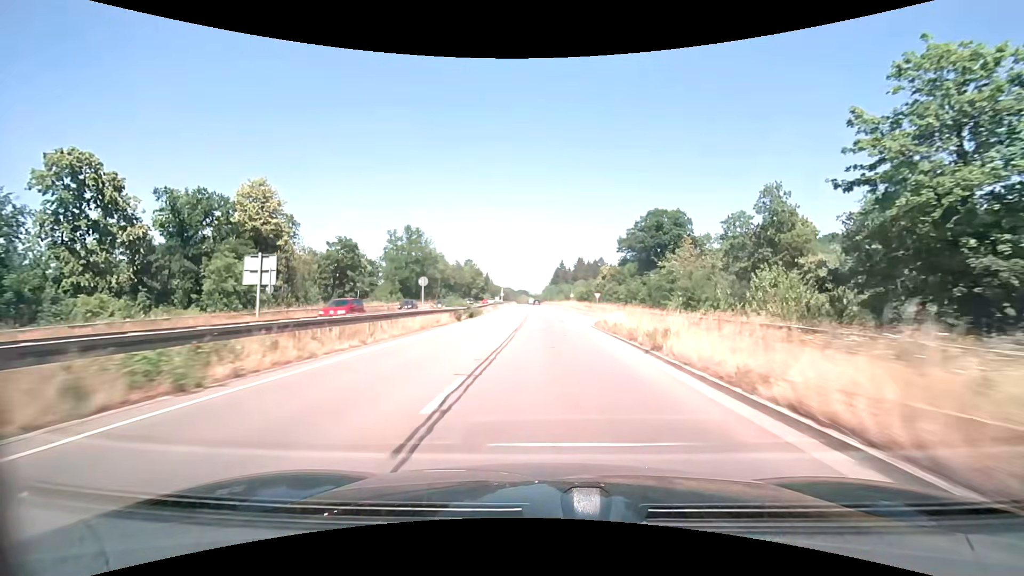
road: trunk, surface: asphalt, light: Day
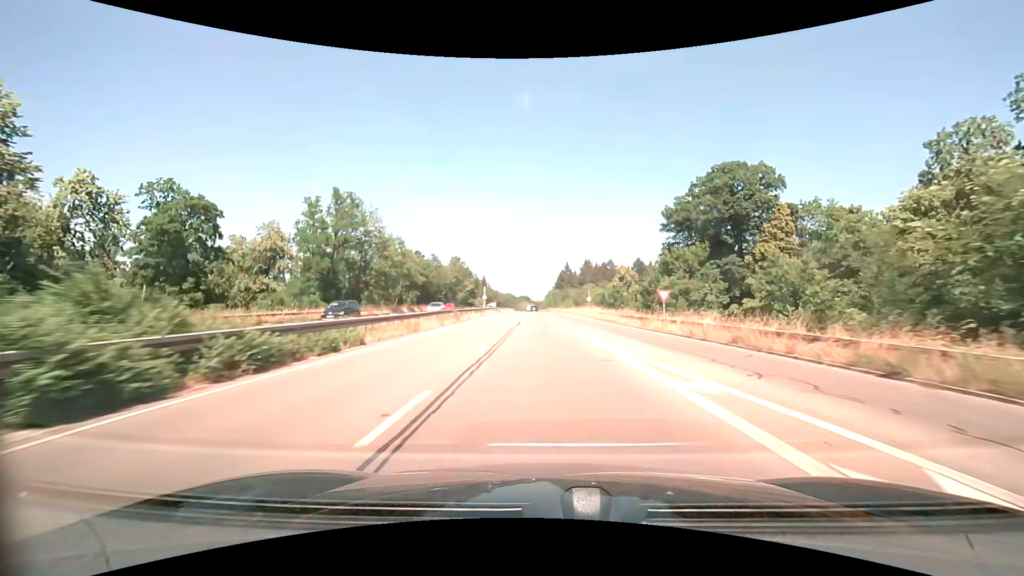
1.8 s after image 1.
(0.0, +37.0) m; 0°
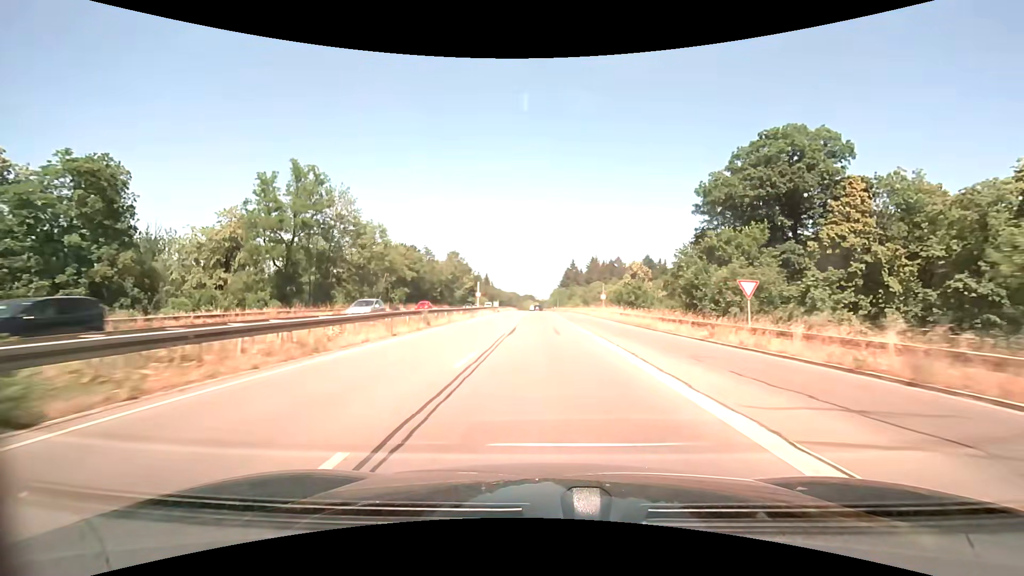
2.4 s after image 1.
(0.0, +12.3) m; -1°
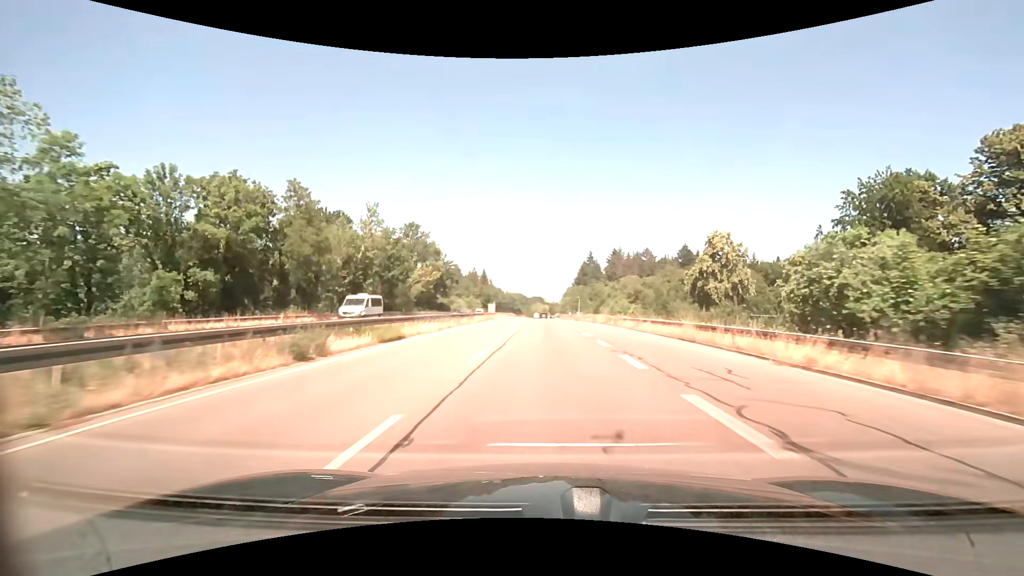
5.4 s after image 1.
(-0.7, +61.3) m; -1°
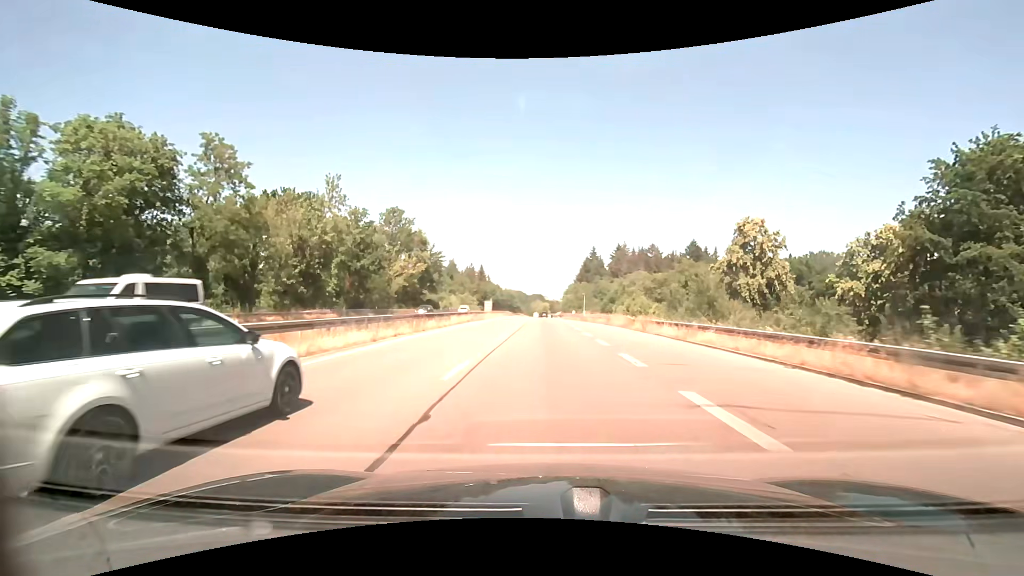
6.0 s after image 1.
(0.0, +12.3) m; 0°
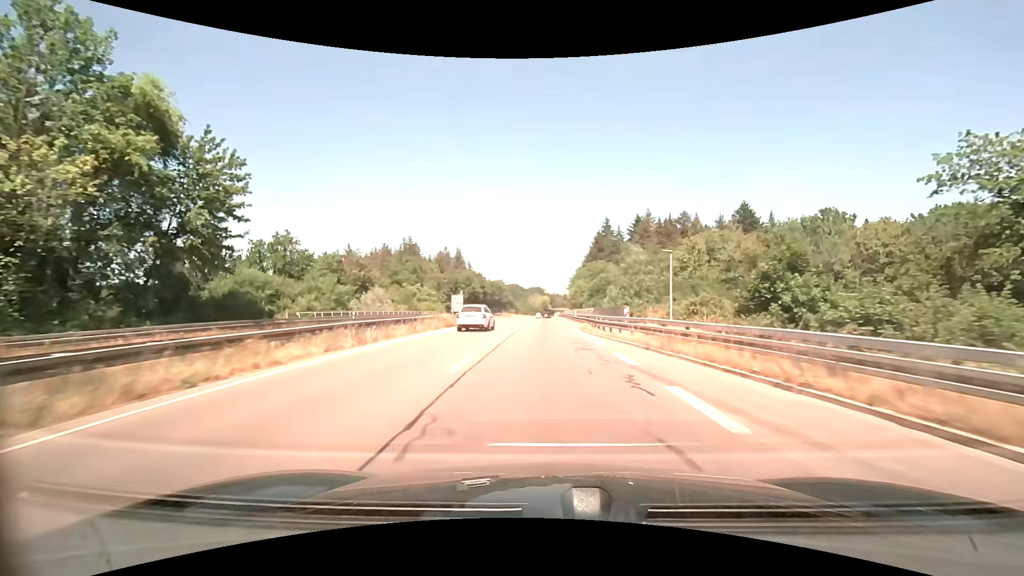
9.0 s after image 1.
(0.0, +61.7) m; 0°
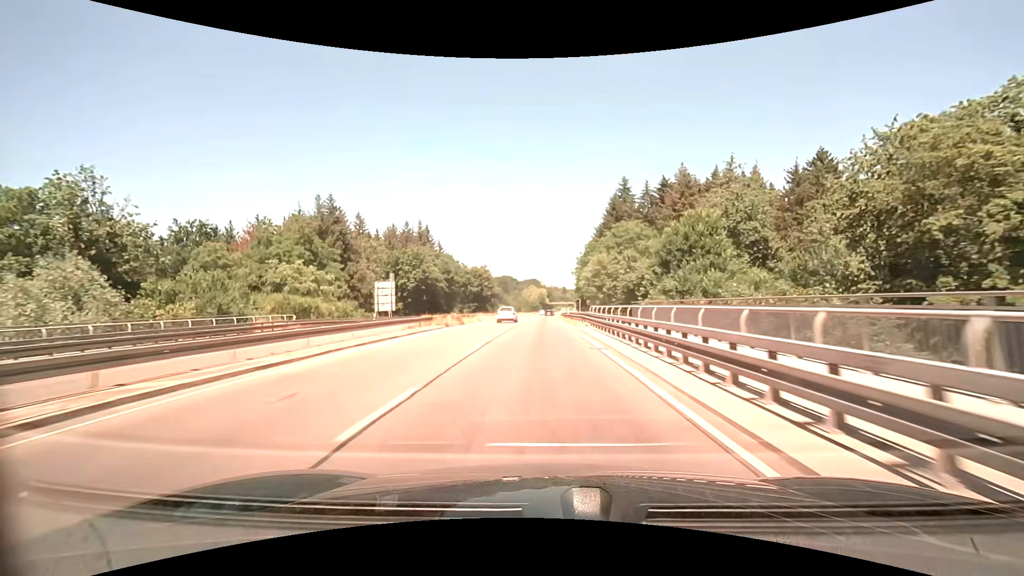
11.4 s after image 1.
(+0.1, +49.6) m; 0°
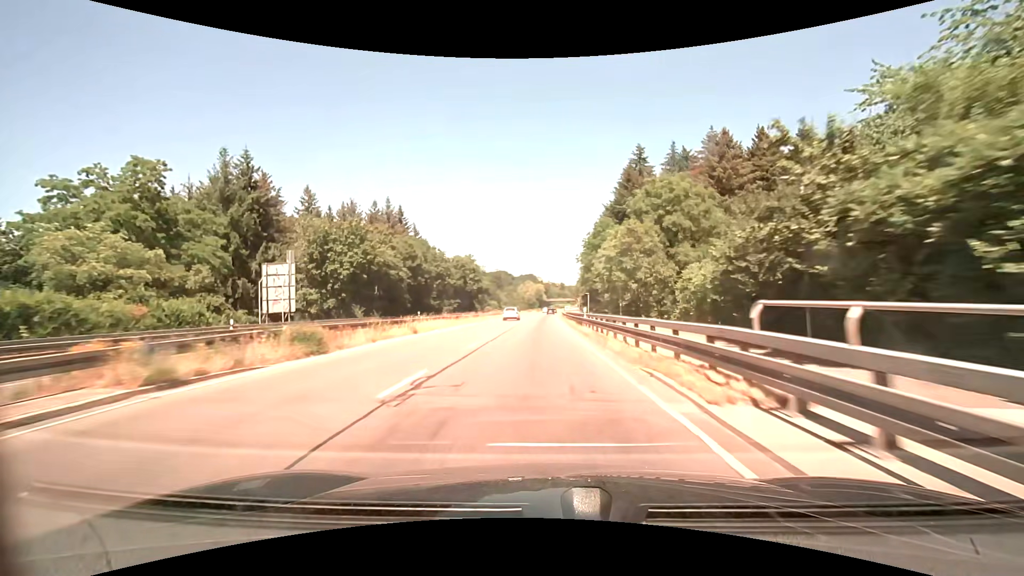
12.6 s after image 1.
(+0.1, +24.9) m; 0°
(0, +10) (0, +20) (0, +30) (0, +40) (0, +50) (0, +60) (0, +70) (+1, +80) (+1, +90) (+1, +100) m
